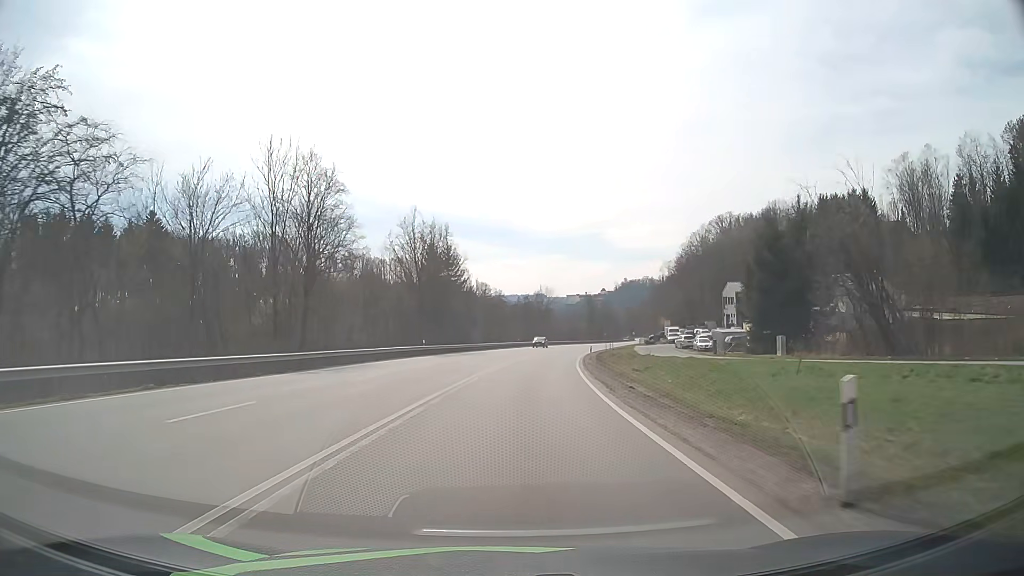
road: primary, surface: asphalt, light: Day
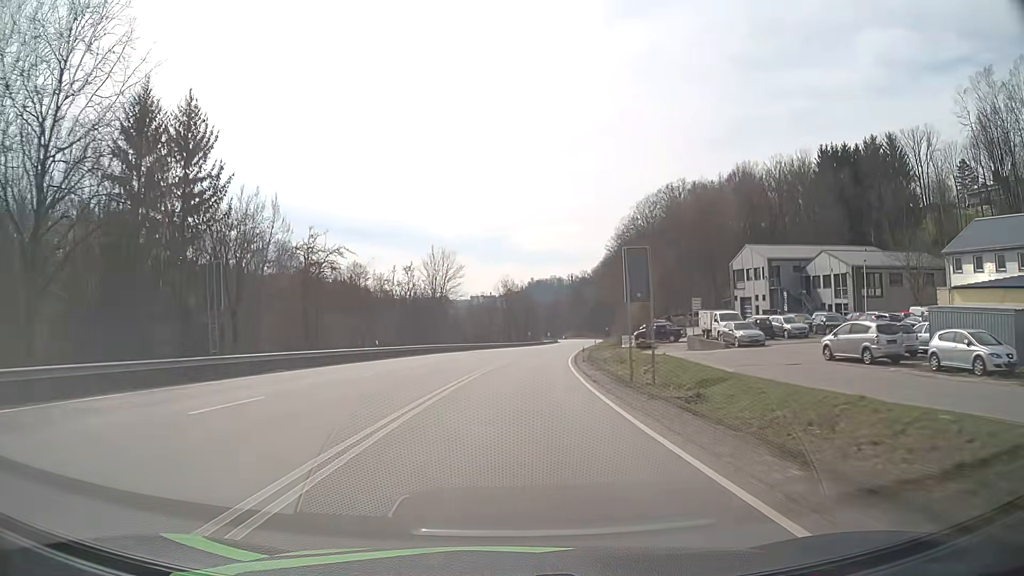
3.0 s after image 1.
(+4.0, +57.7) m; +8°
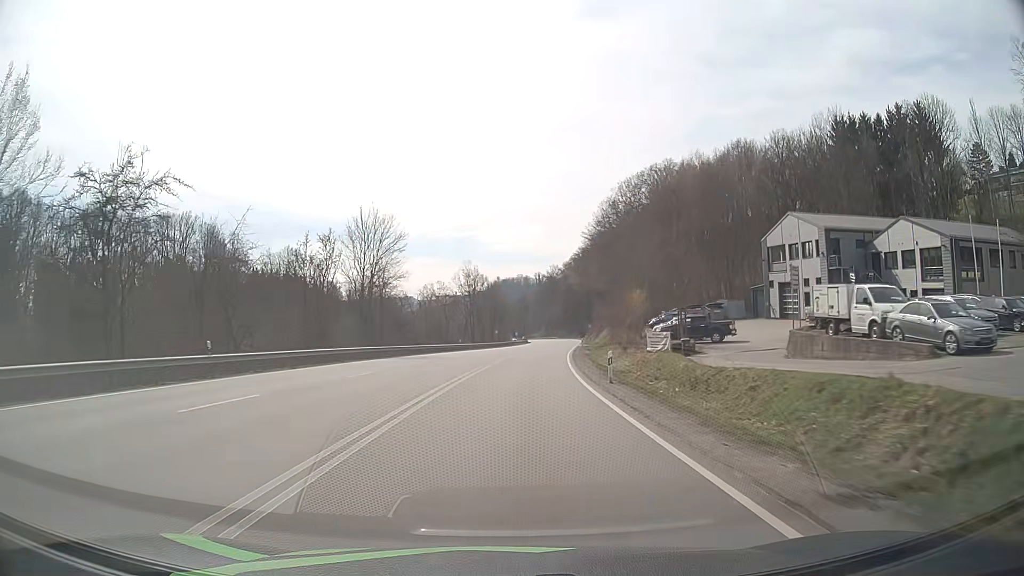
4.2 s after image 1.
(+0.6, +23.2) m; +3°
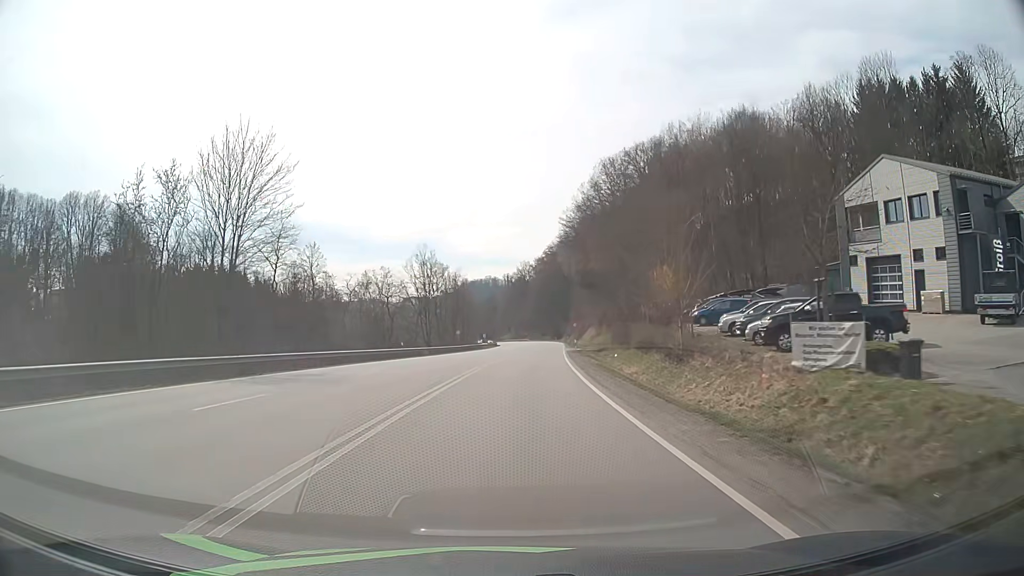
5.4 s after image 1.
(+0.5, +23.1) m; +2°
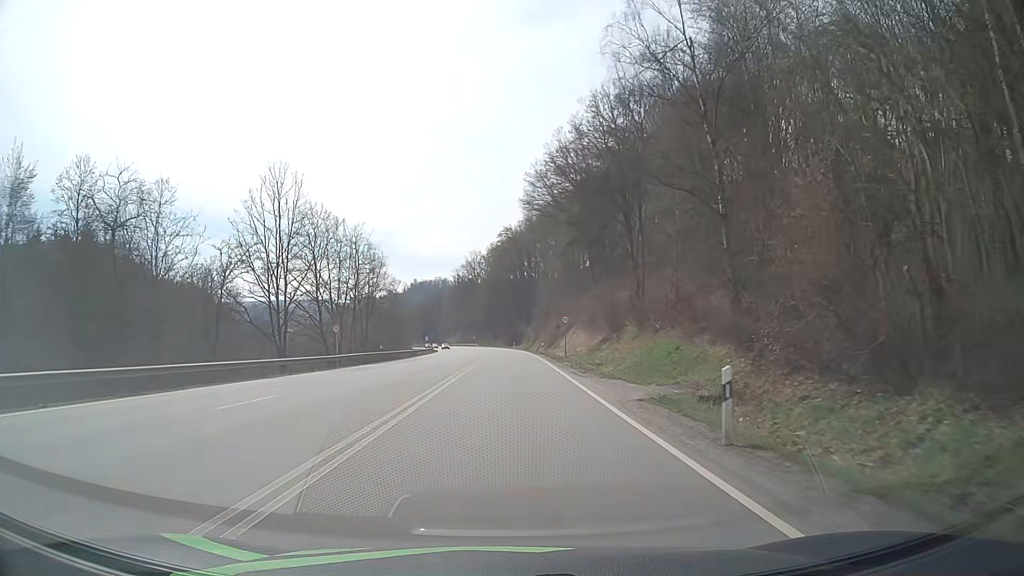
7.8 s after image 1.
(+1.8, +45.4) m; +4°
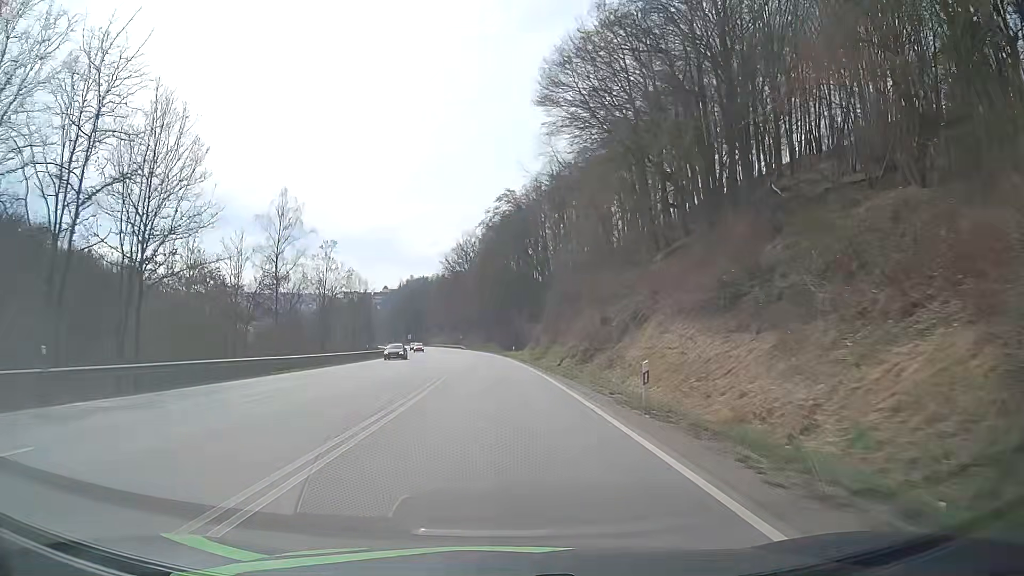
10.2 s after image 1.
(+0.4, +45.7) m; 0°
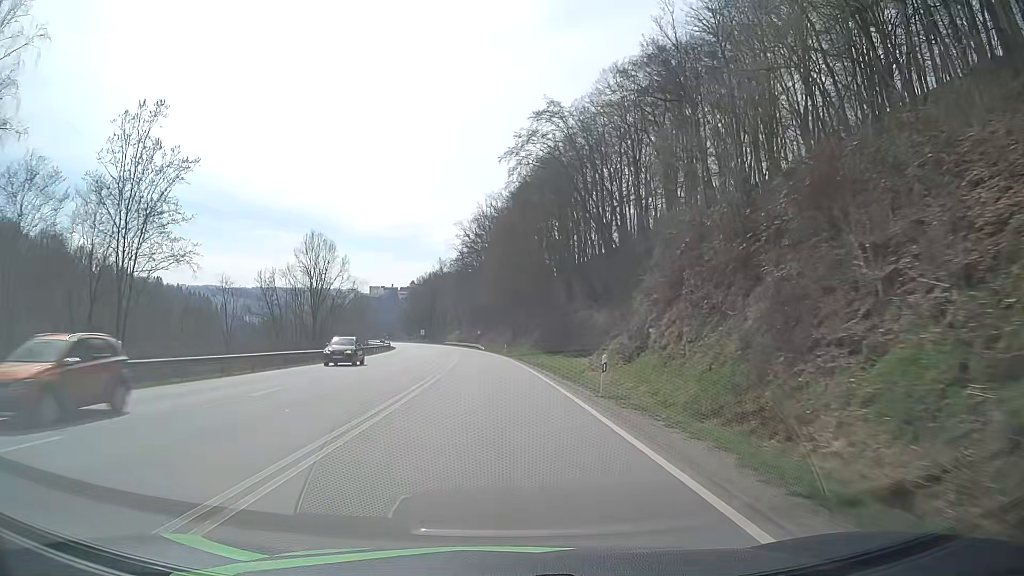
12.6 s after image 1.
(-1.0, +46.5) m; -2°
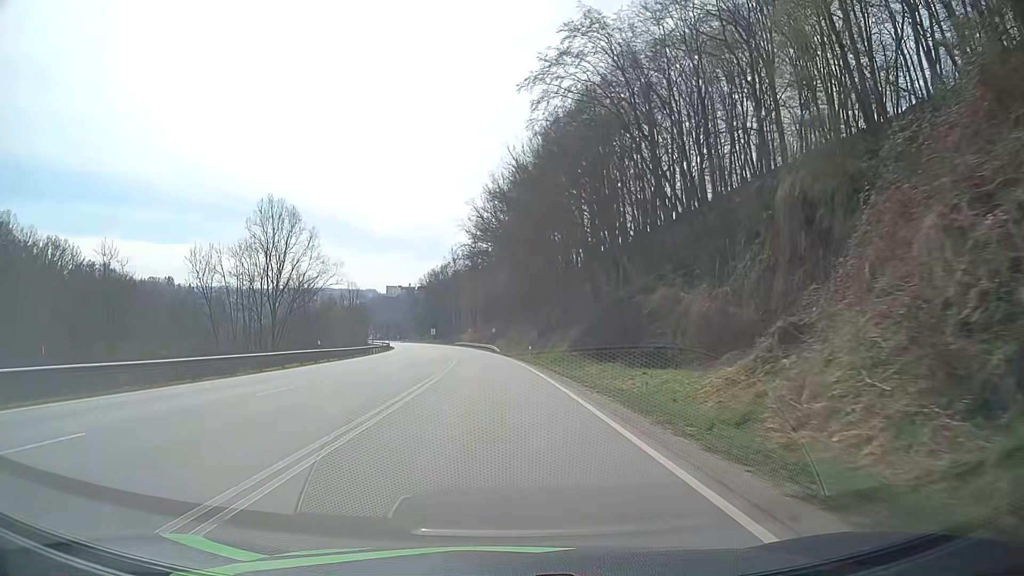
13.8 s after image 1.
(-0.3, +23.3) m; -2°
(0, +10) (0, +20) (0, +30) (-1, +40) (-1, +50) (-2, +60) (-3, +70) (-4, +80) (-5, +90) (-6, +100) m
